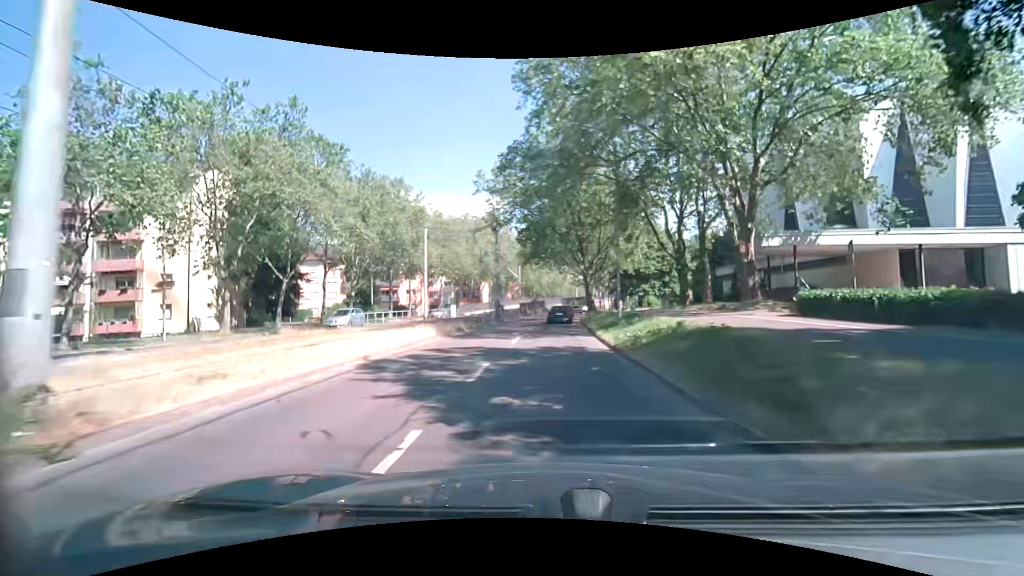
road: tertiary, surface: asphalt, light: Day
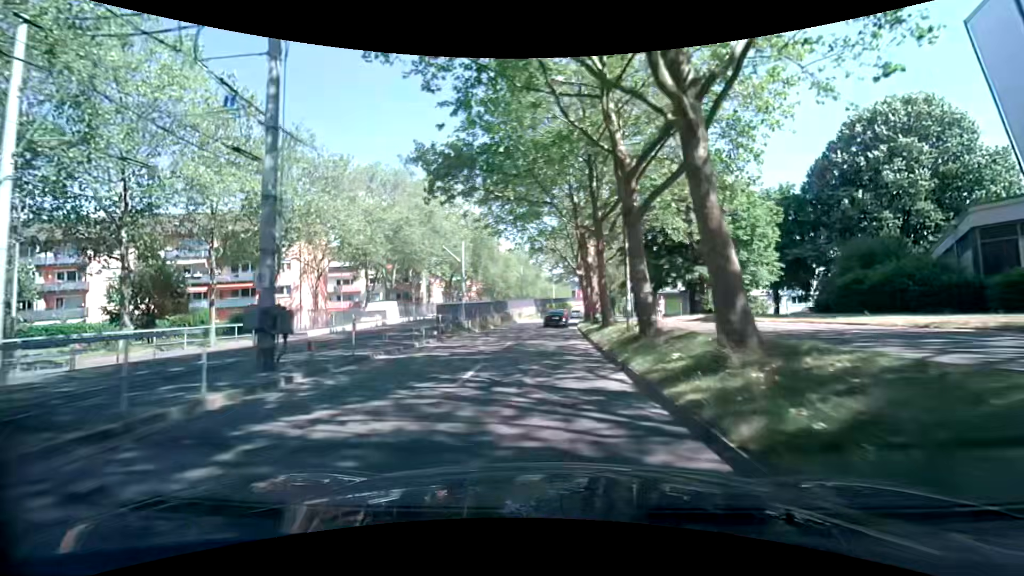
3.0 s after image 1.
(+1.2, +35.8) m; +3°
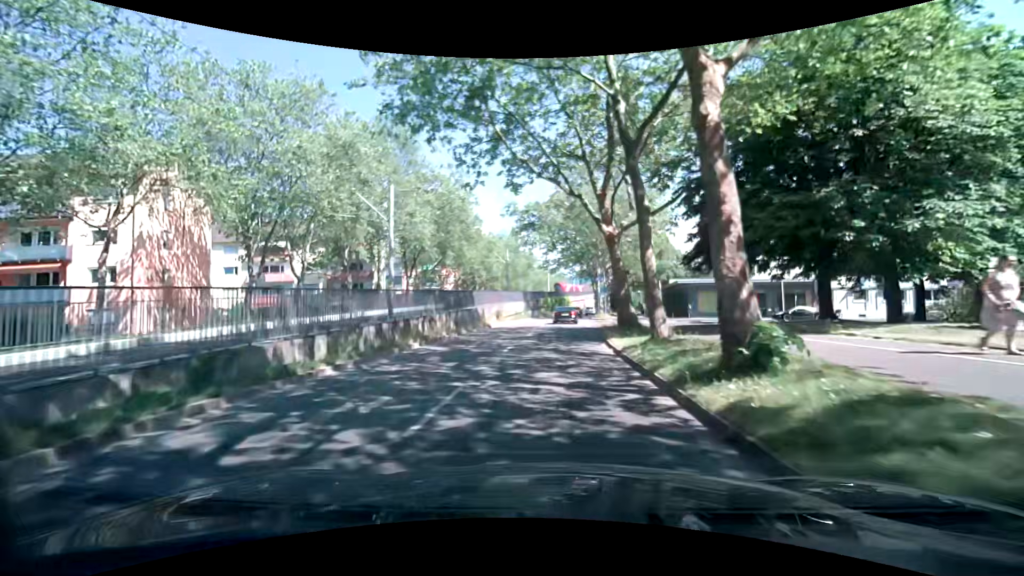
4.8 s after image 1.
(+0.1, +21.4) m; +1°
(0, +10) (0, +20) (+1, +30) (+1, +40) (+2, +50) (+3, +60) (+5, +70) (+6, +80) (+8, +89) (+10, +99) m
